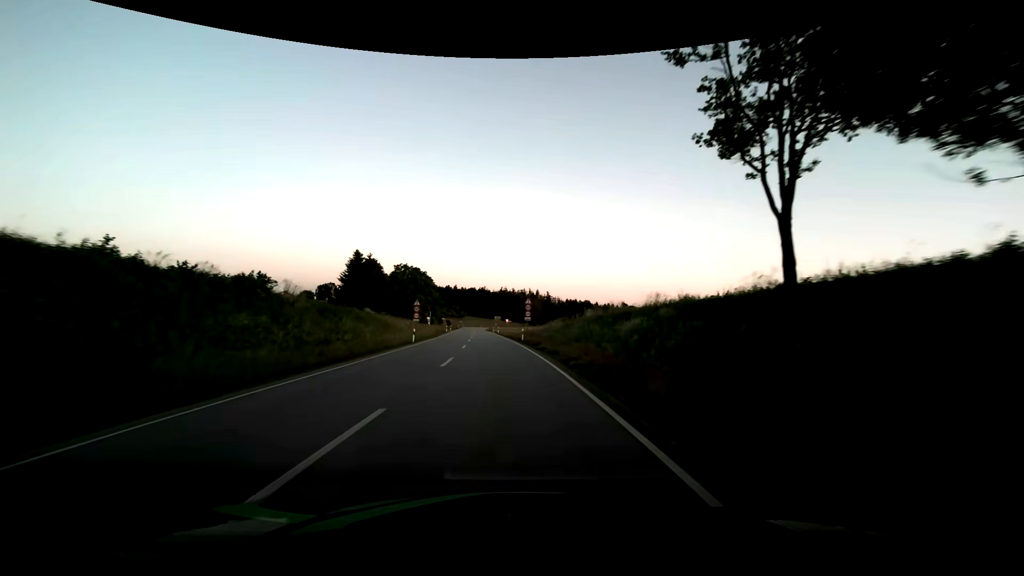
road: secondary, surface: asphalt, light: Day
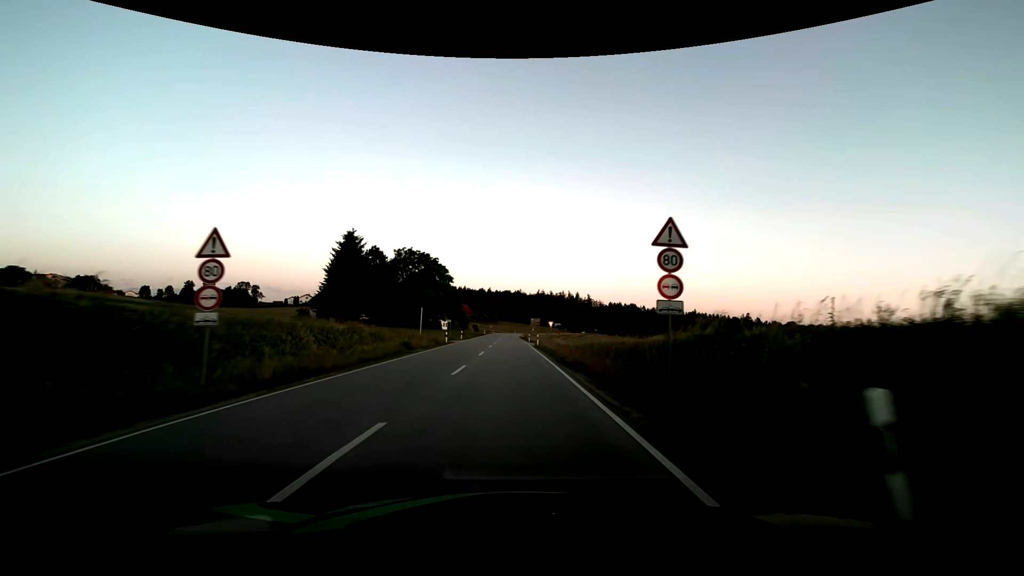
(-1.6, +36.4) m; -4°
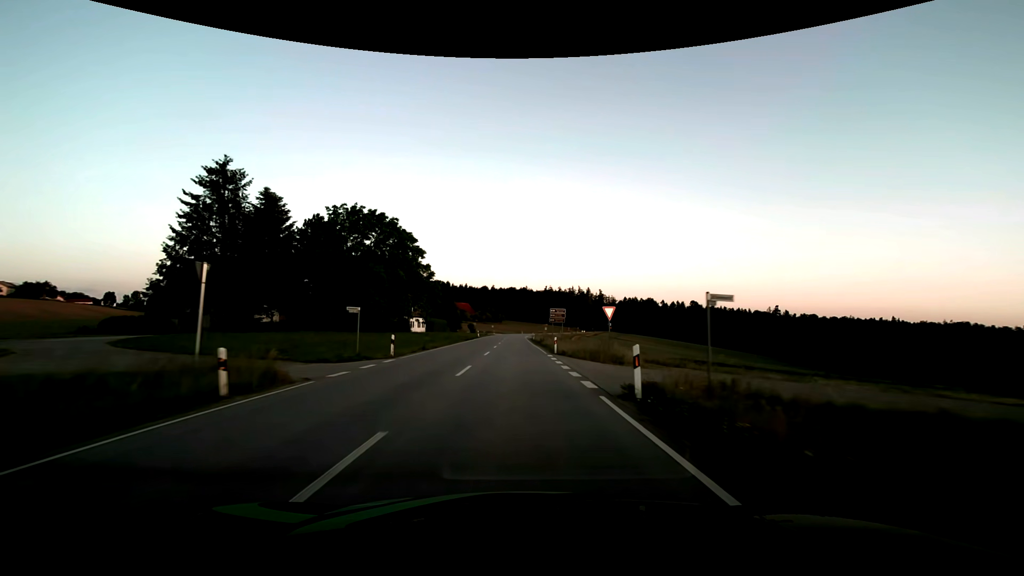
(-0.4, +36.9) m; -1°
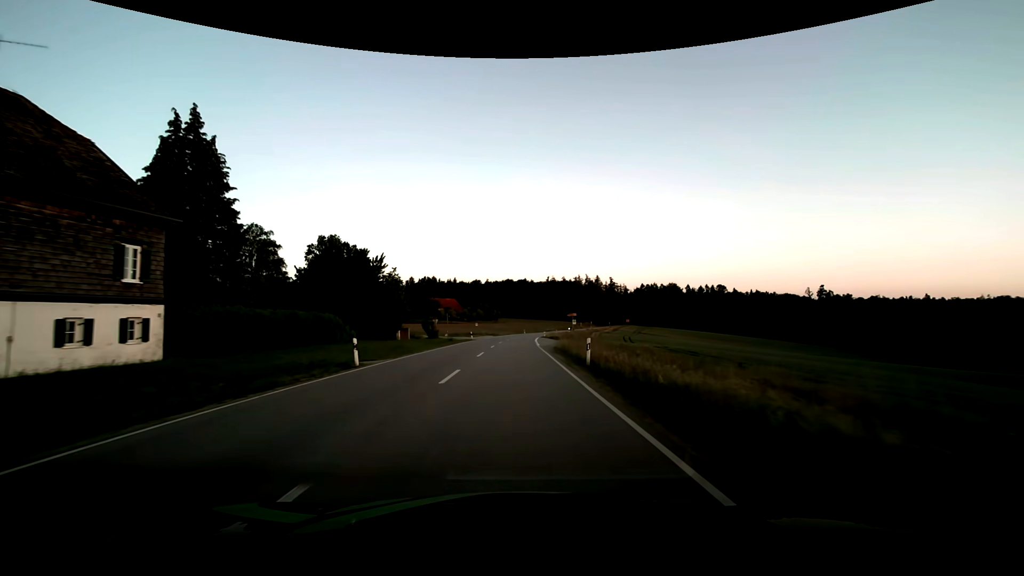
(0.0, +62.2) m; 0°
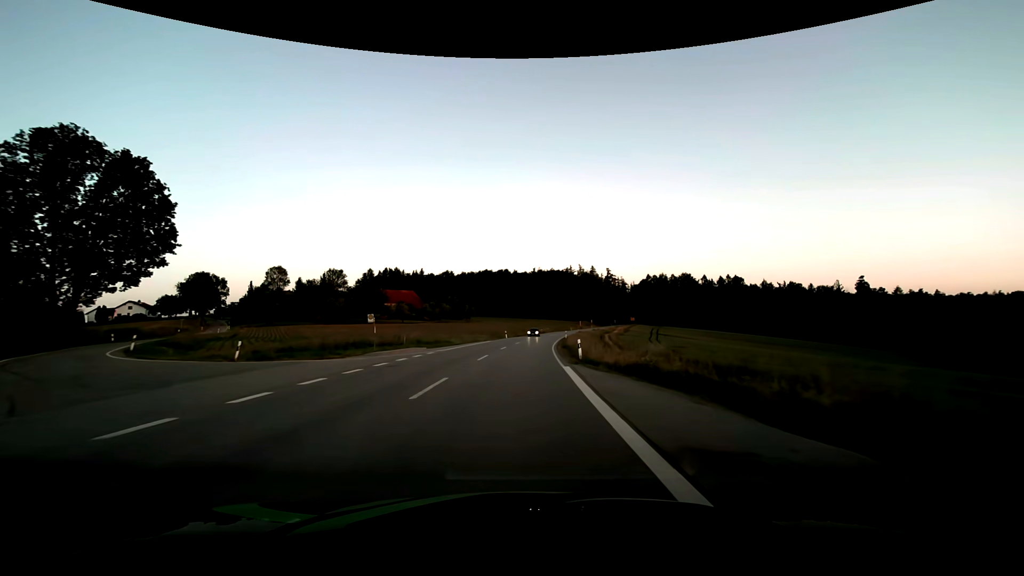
(+0.7, +62.4) m; +2°
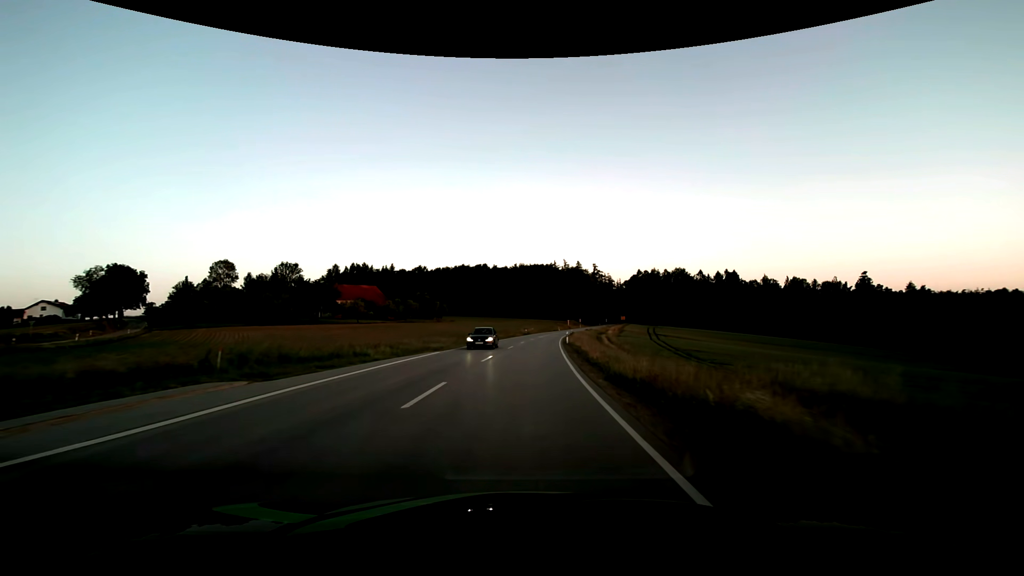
(+0.4, +25.0) m; +2°
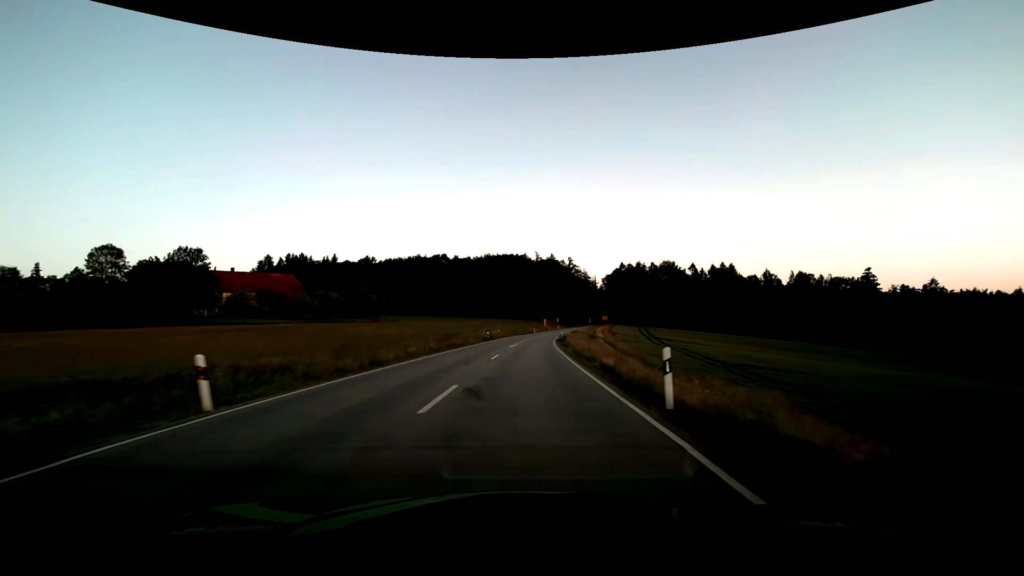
(+1.2, +37.4) m; +4°
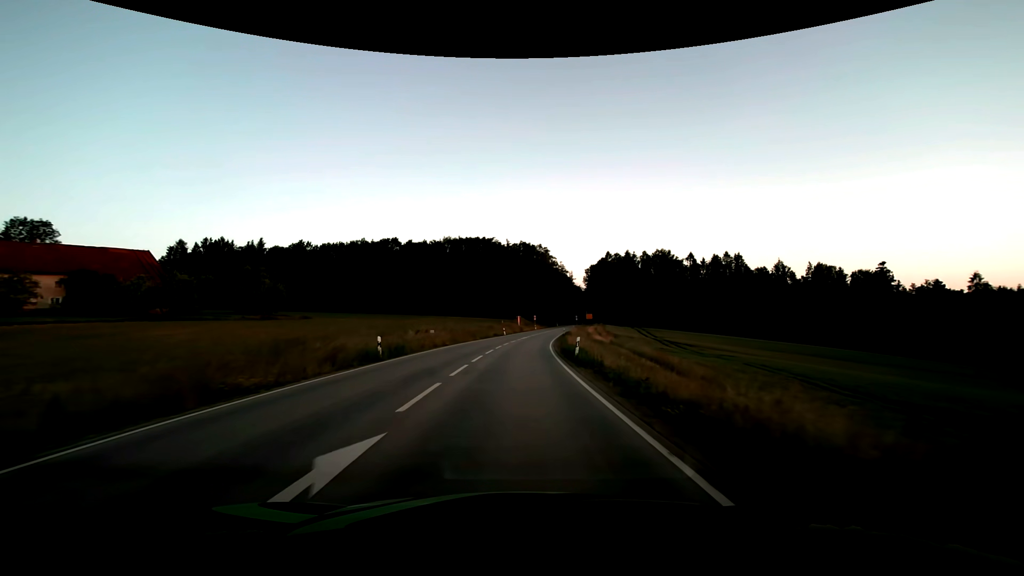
(+1.2, +37.4) m; +3°
(0, +10) (0, +20) (+1, +30) (+1, +40) (+2, +50) (+3, +60) (+4, +70) (+5, +80) (+6, +90) (+8, +100) m
